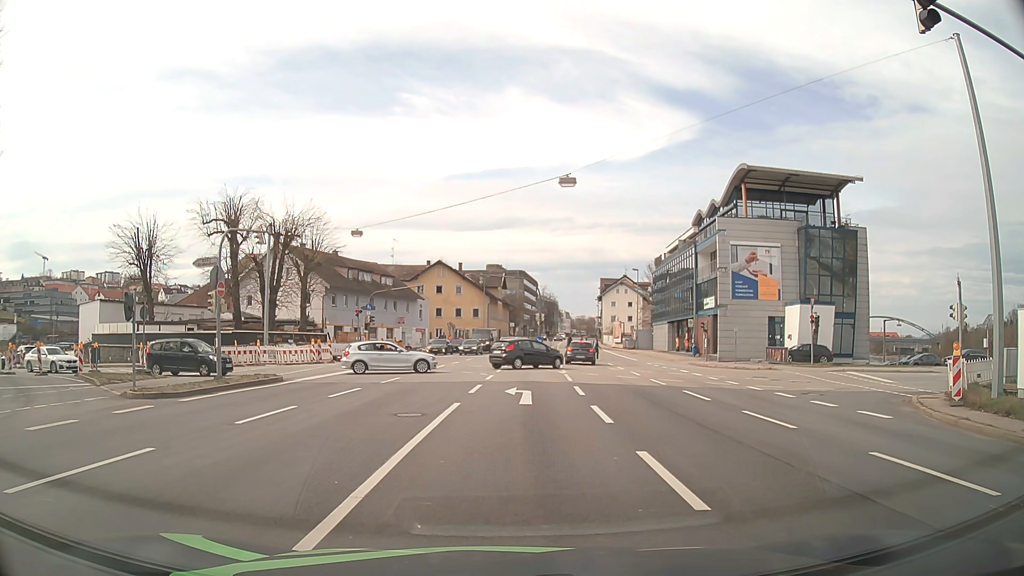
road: primary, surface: asphalt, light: Day
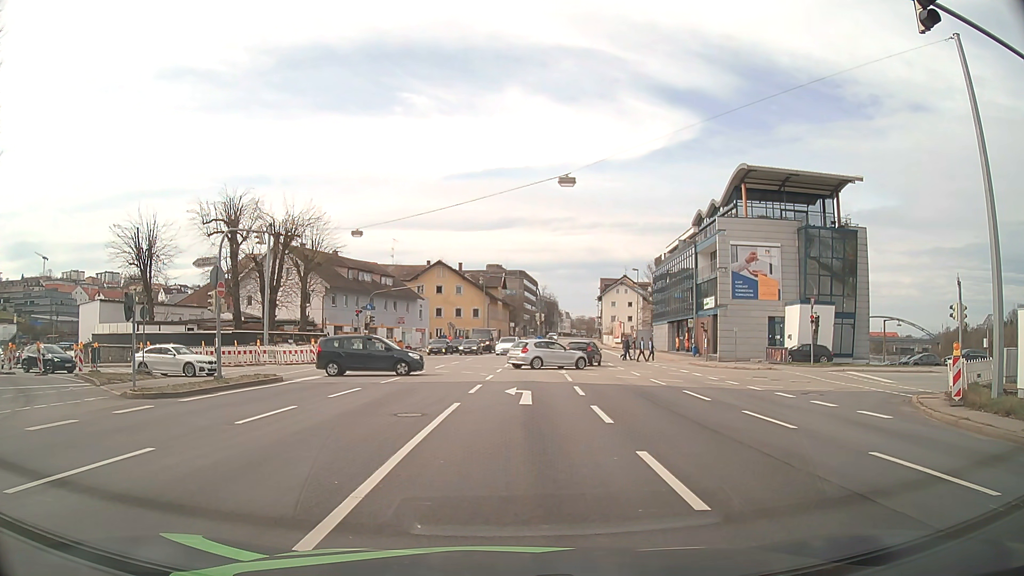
(0.0, 0.0) m; 0°
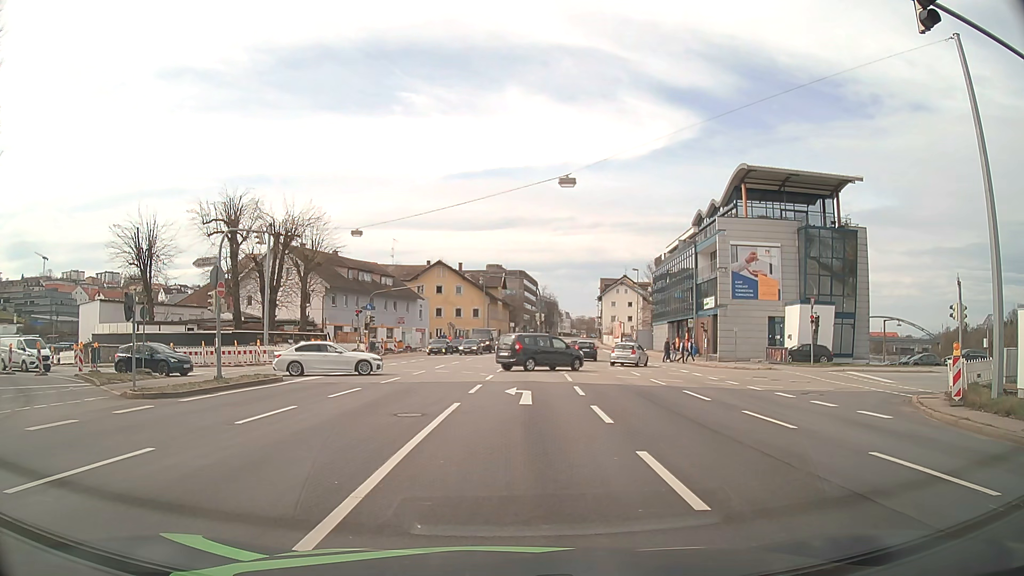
(0.0, 0.0) m; 0°
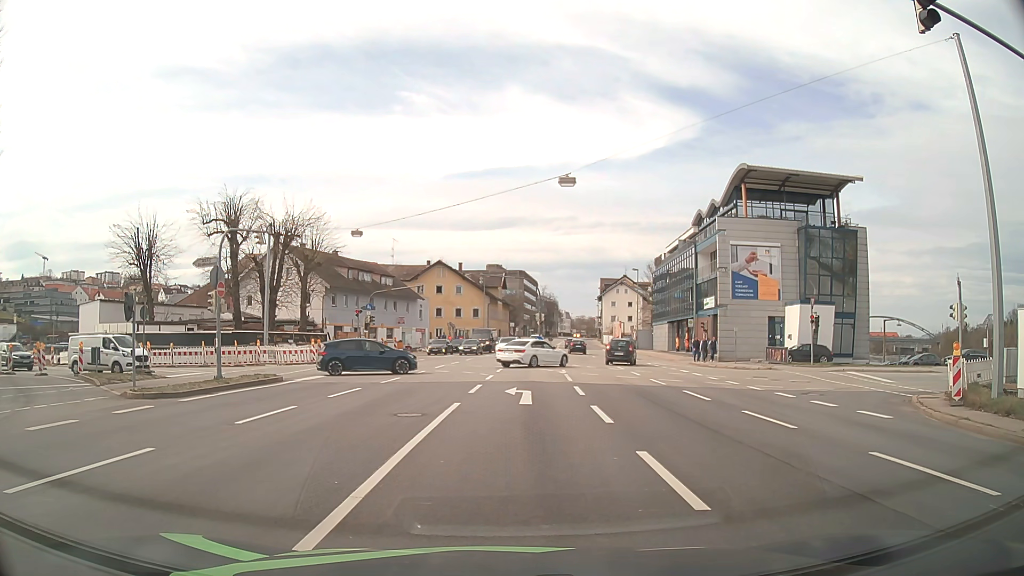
(0.0, 0.0) m; 0°
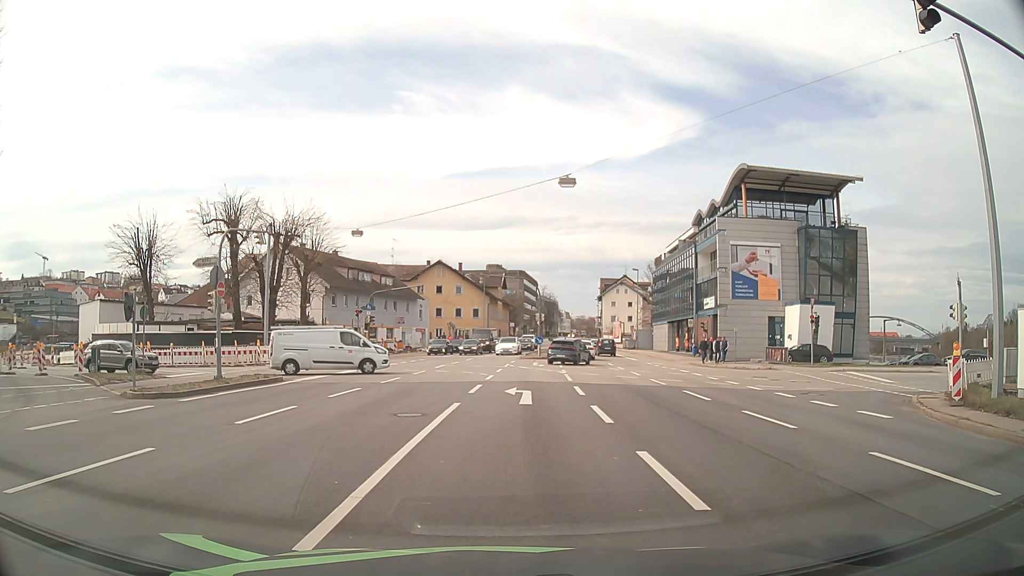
(0.0, 0.0) m; 0°
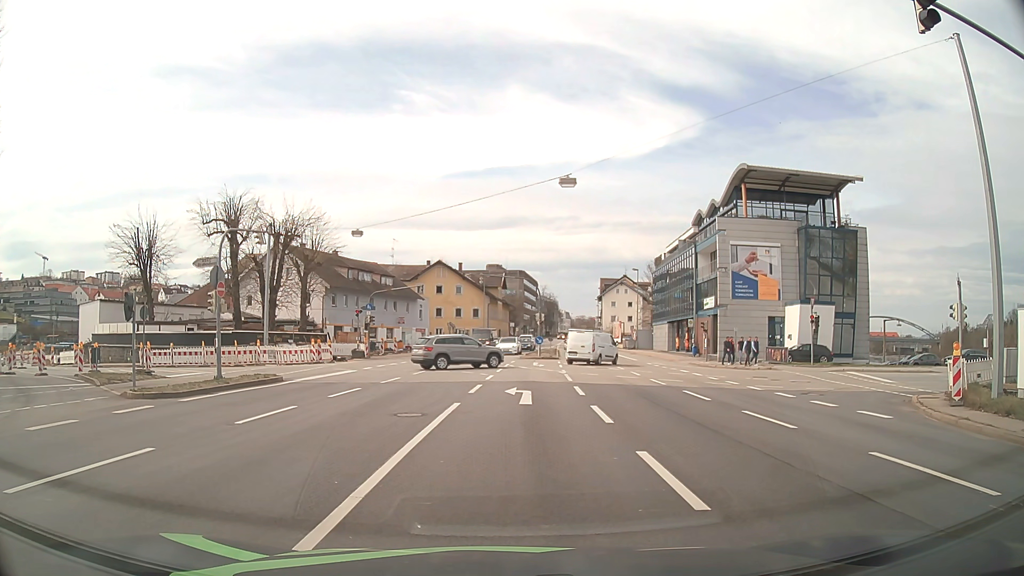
(0.0, 0.0) m; 0°
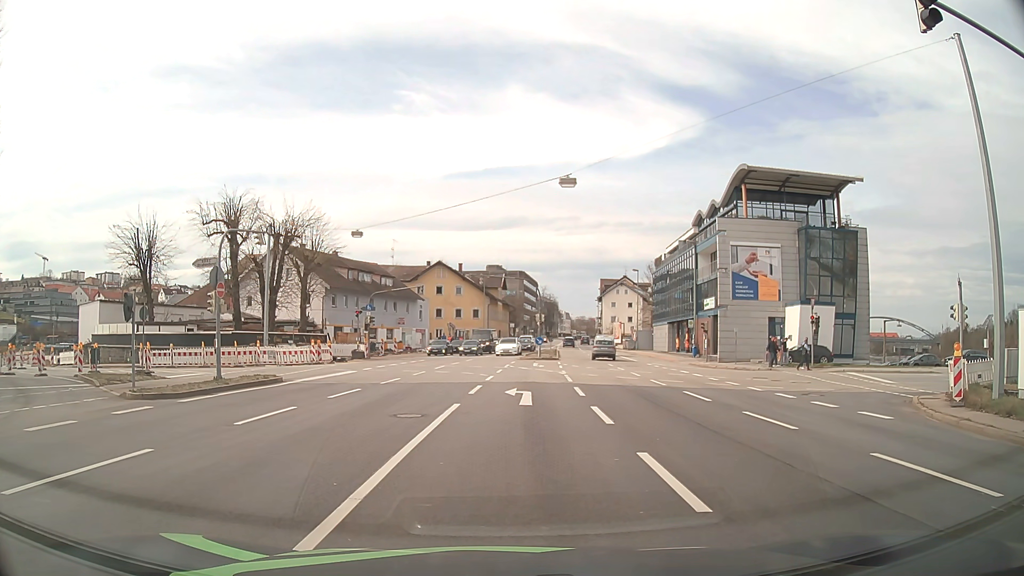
(0.0, 0.0) m; 0°
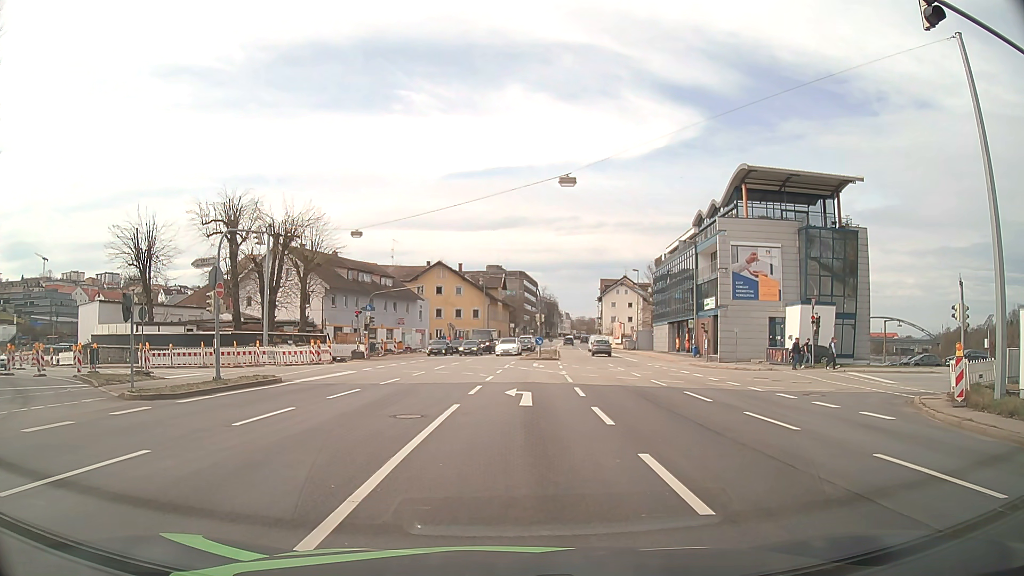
(0.0, +0.1) m; 0°
(0, +10) (0, +20) (0, +30) (-7, +37) (-17, +38) (-27, +38) (-36, +41) (-45, +47) (-51, +55) (-58, +62) m
